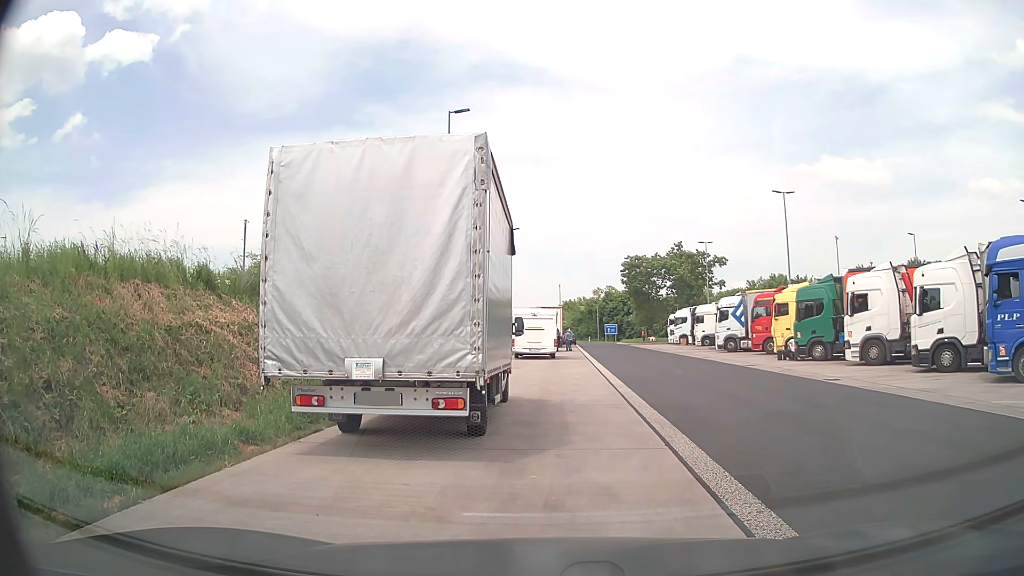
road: service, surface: asphalt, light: Day
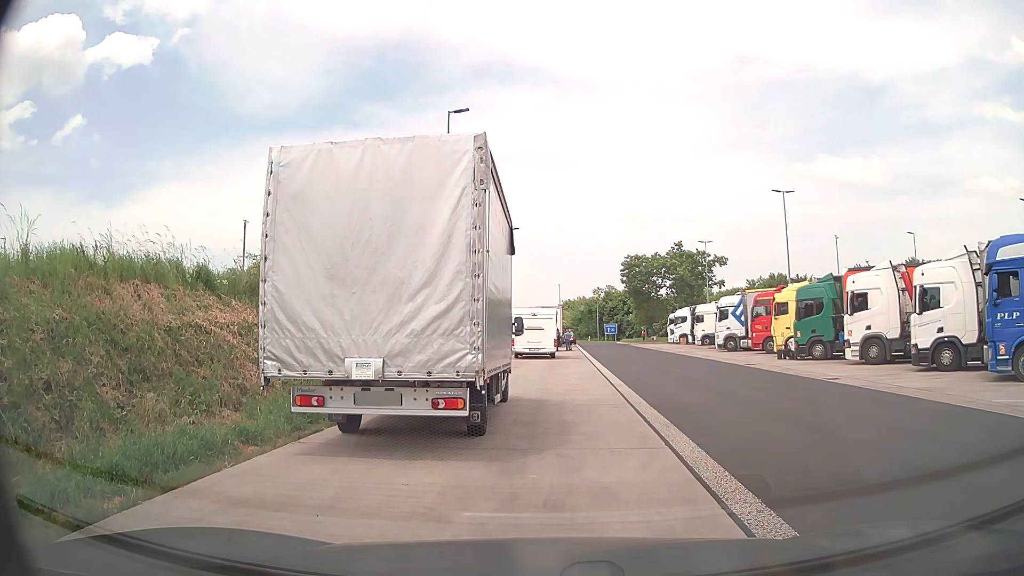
(0.0, 0.0) m; 0°
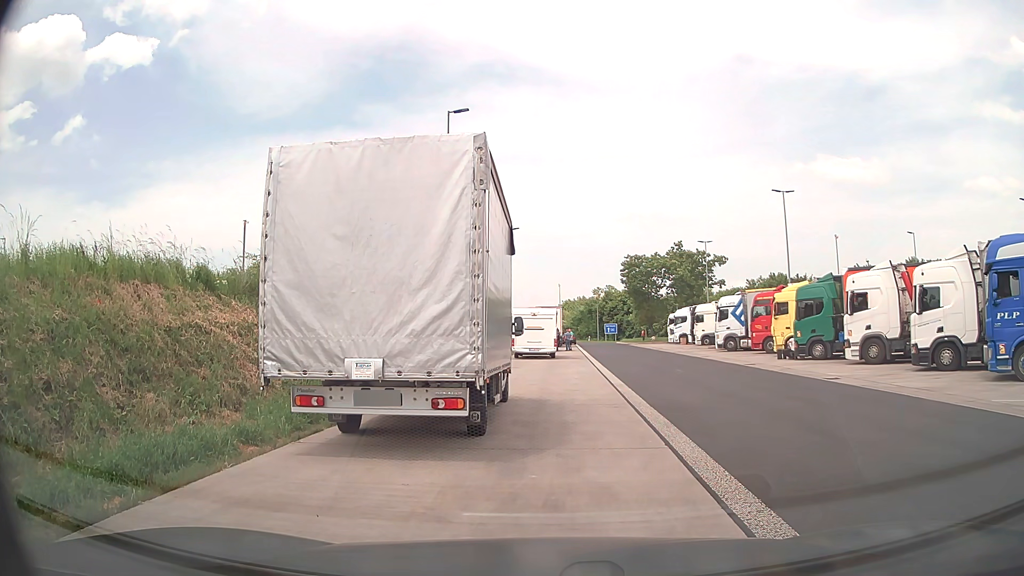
(0.0, 0.0) m; 0°
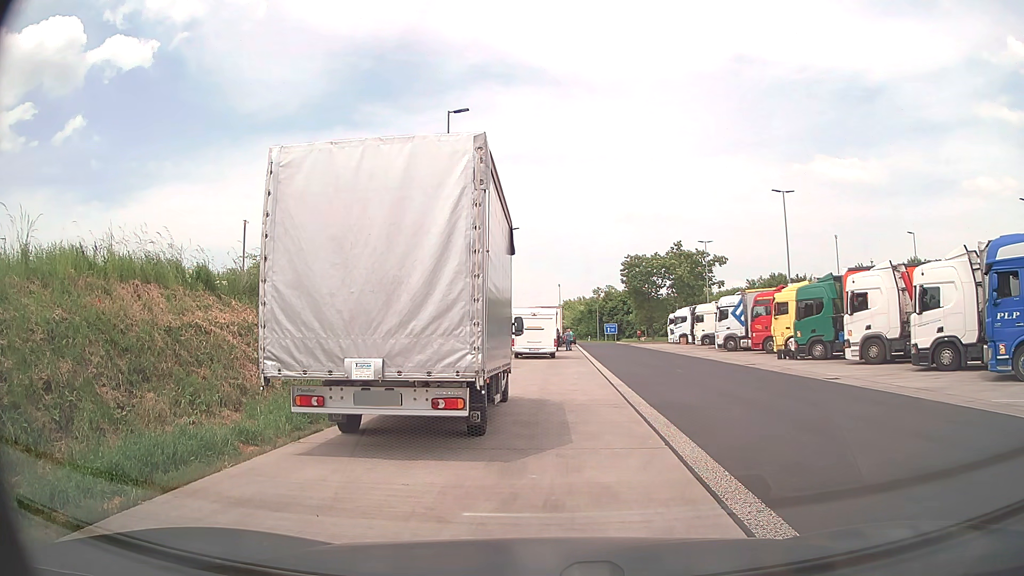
(0.0, 0.0) m; 0°
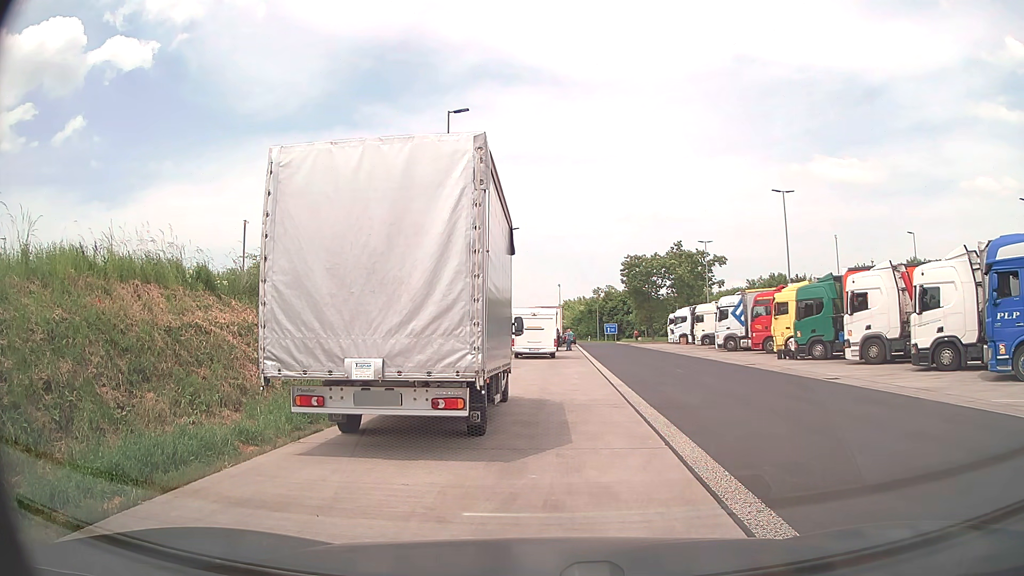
(0.0, 0.0) m; 0°
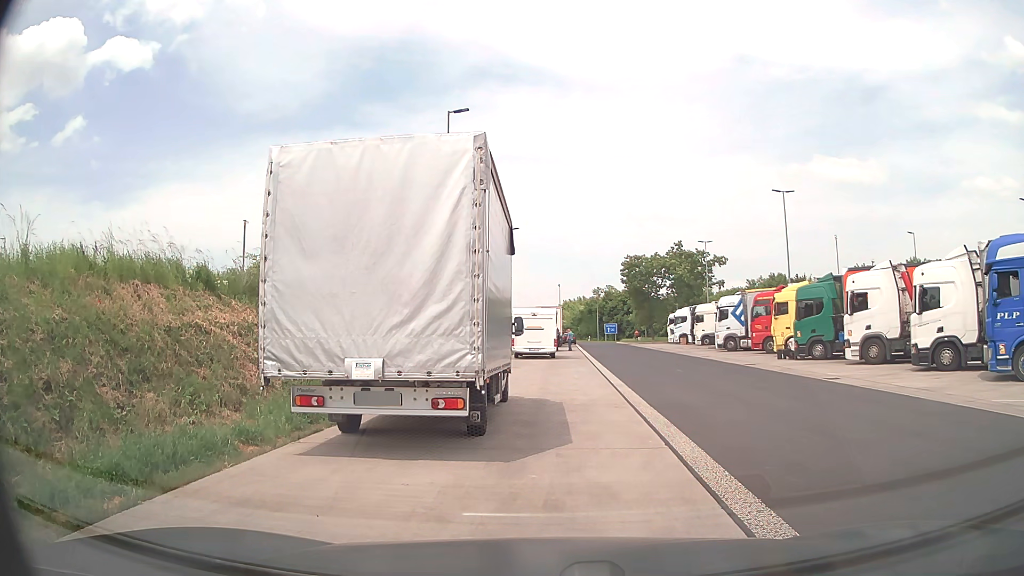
(0.0, 0.0) m; 0°
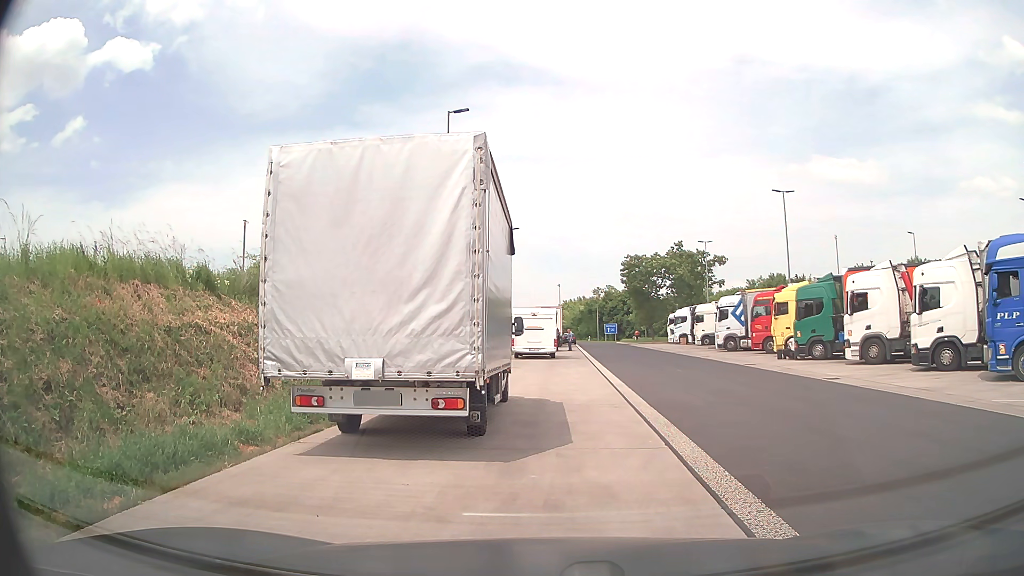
(0.0, 0.0) m; 0°
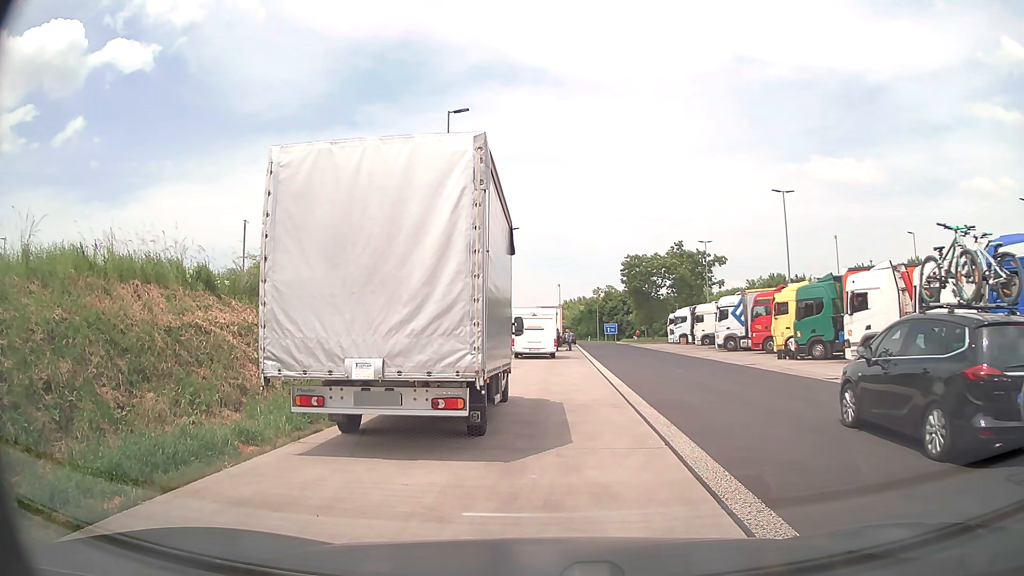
(0.0, 0.0) m; 0°
